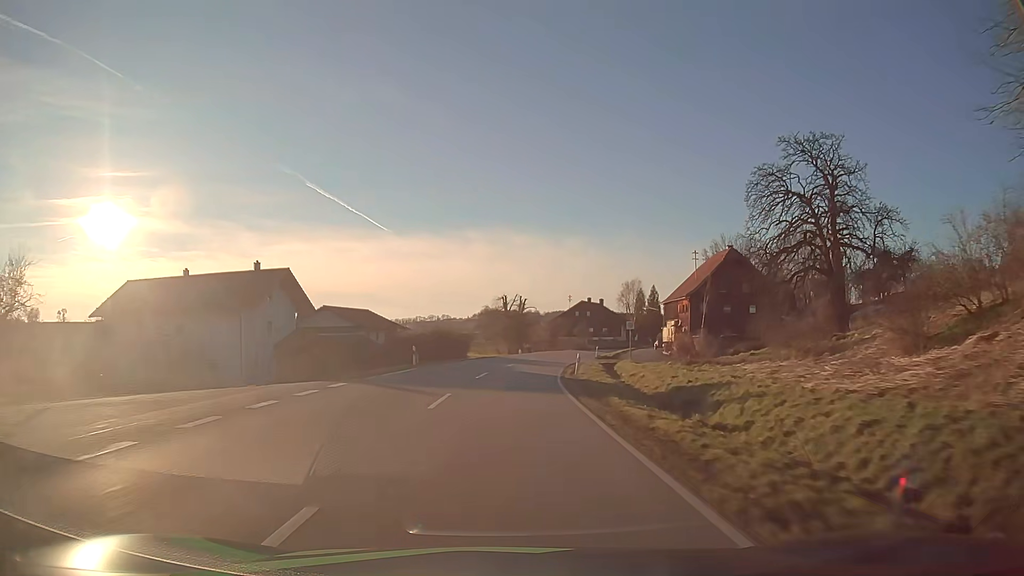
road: secondary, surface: asphalt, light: Day
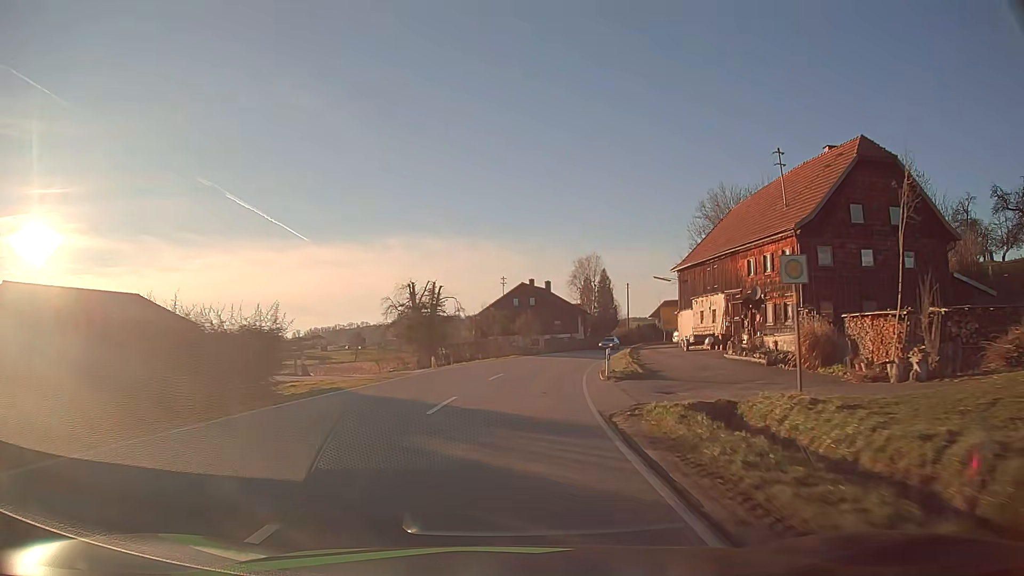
(+1.6, +36.5) m; +7°
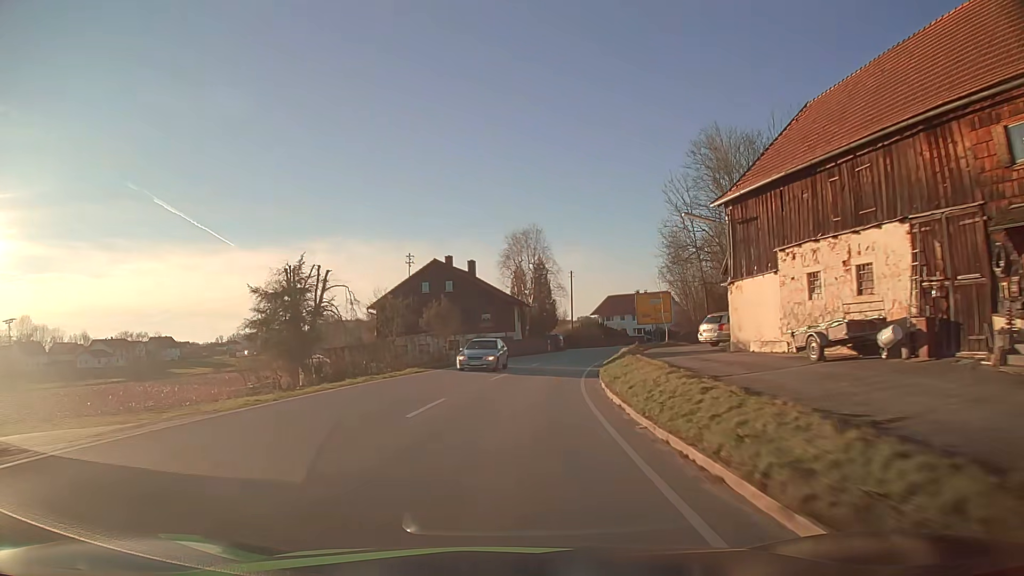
(+1.4, +24.4) m; +7°
(0, +10) (+1, +20) (+2, +30) (+4, +40) (+6, +50) (+8, +59) (+11, +69) (+15, +78) (+19, +87) (+23, +96) m
